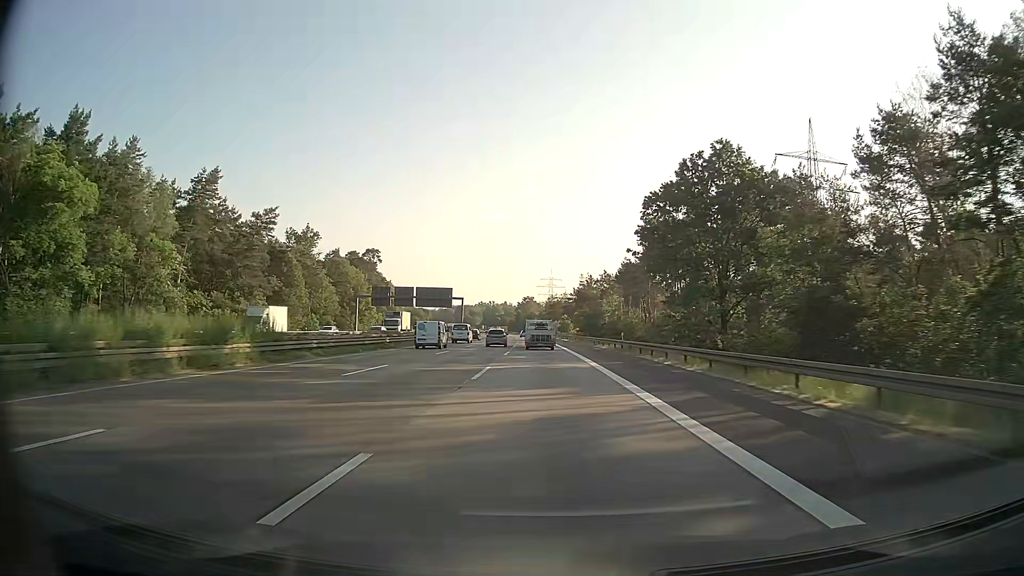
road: motorway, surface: asphalt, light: Day
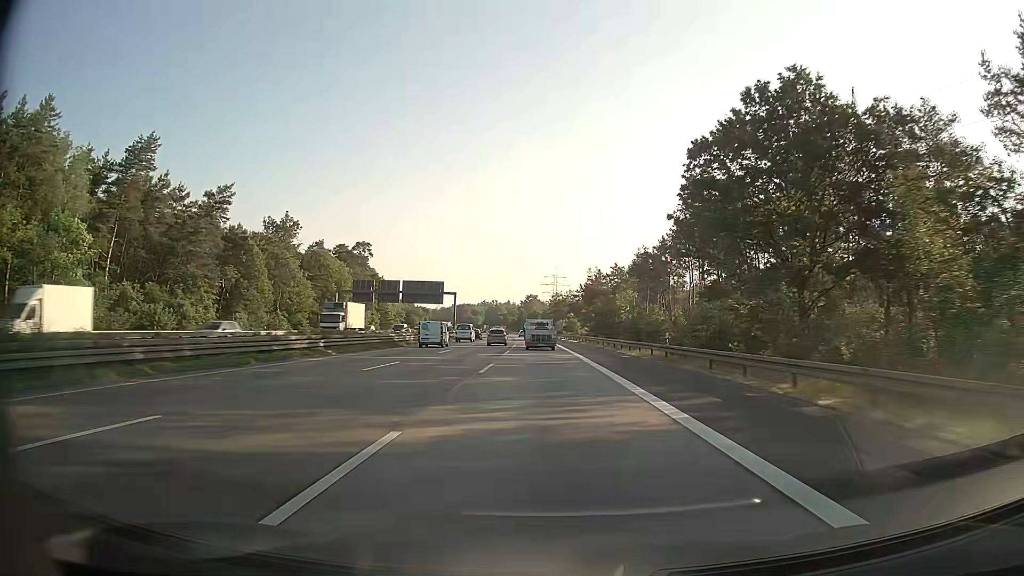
(0.0, +15.9) m; 0°
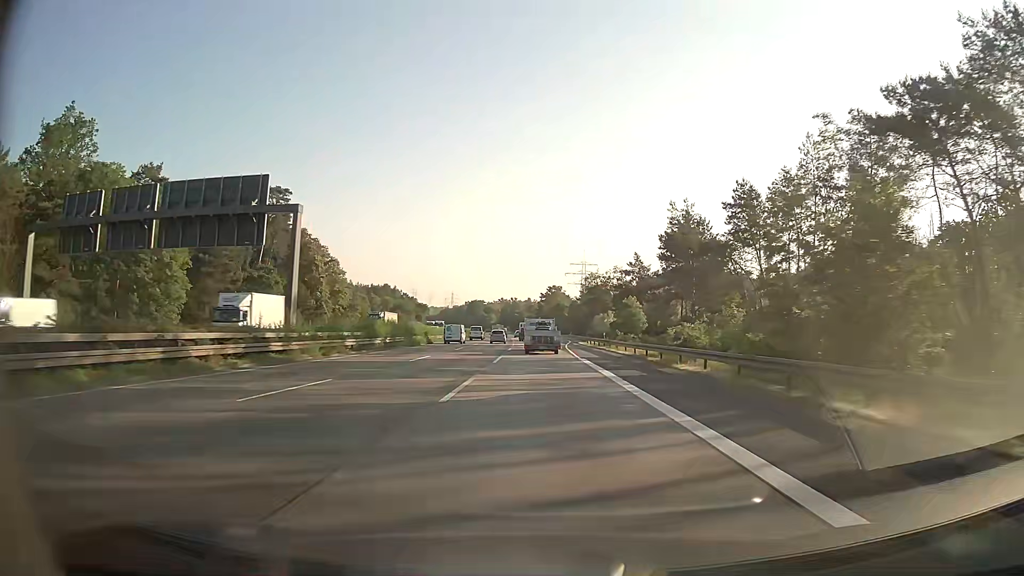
(-1.2, +80.0) m; -2°
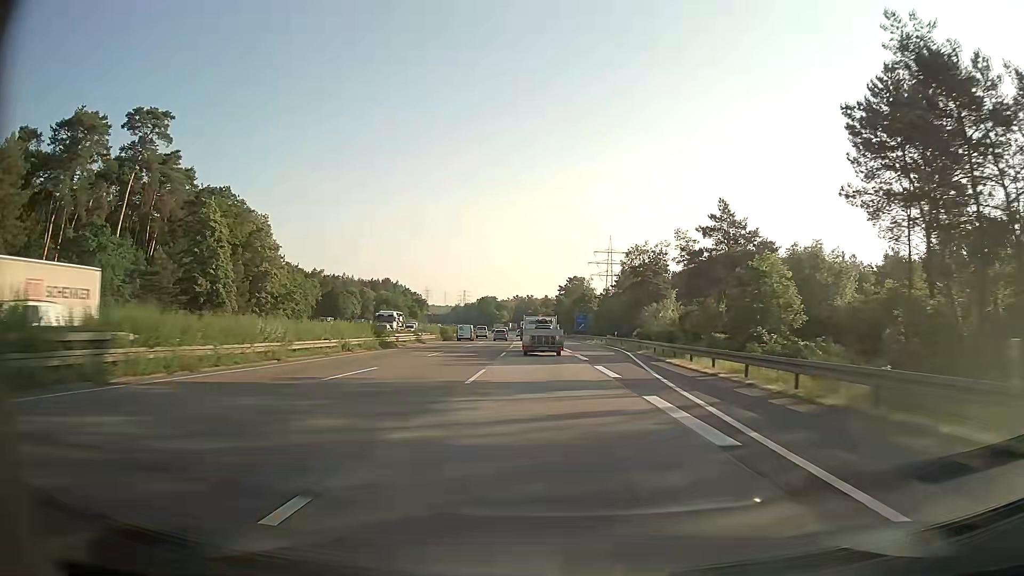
(-0.7, +48.5) m; -1°
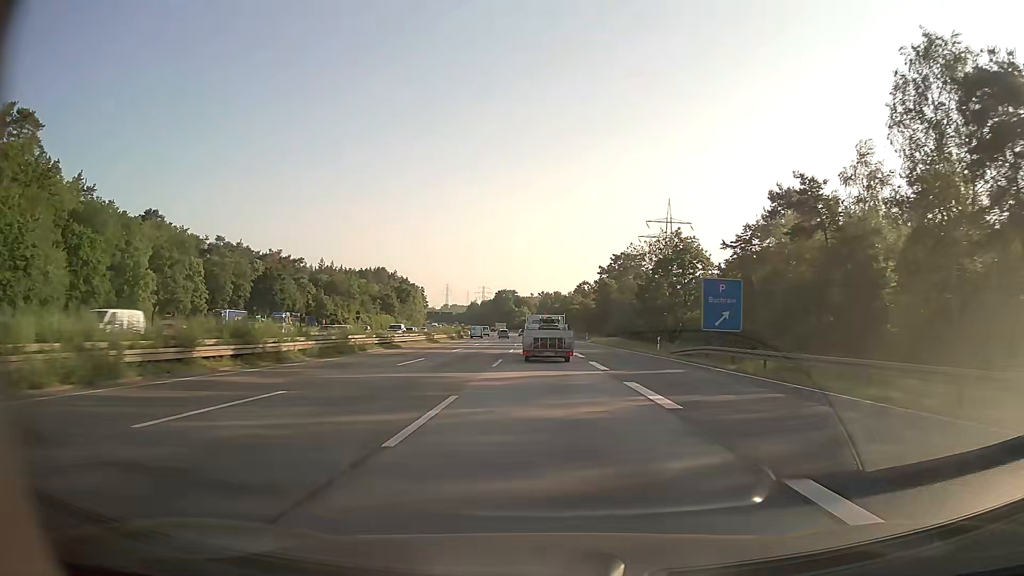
(-1.8, +79.9) m; -2°
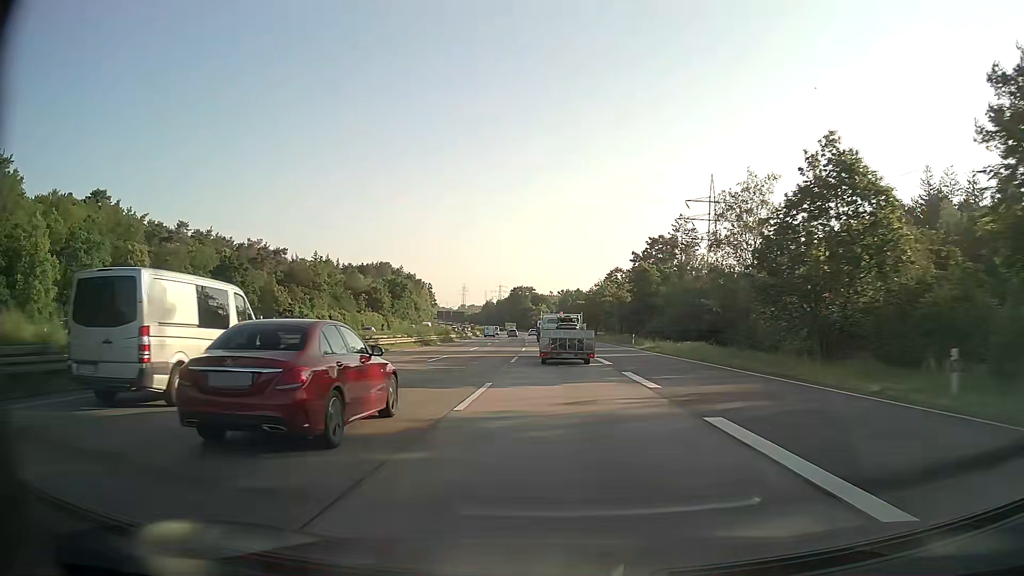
(-0.3, +31.9) m; -1°
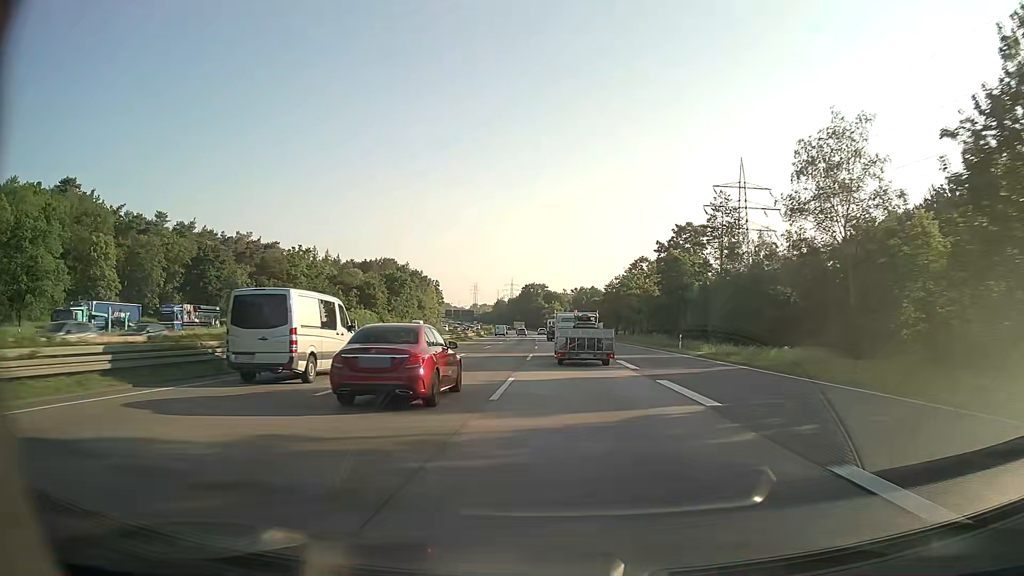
(-0.1, +16.1) m; -1°
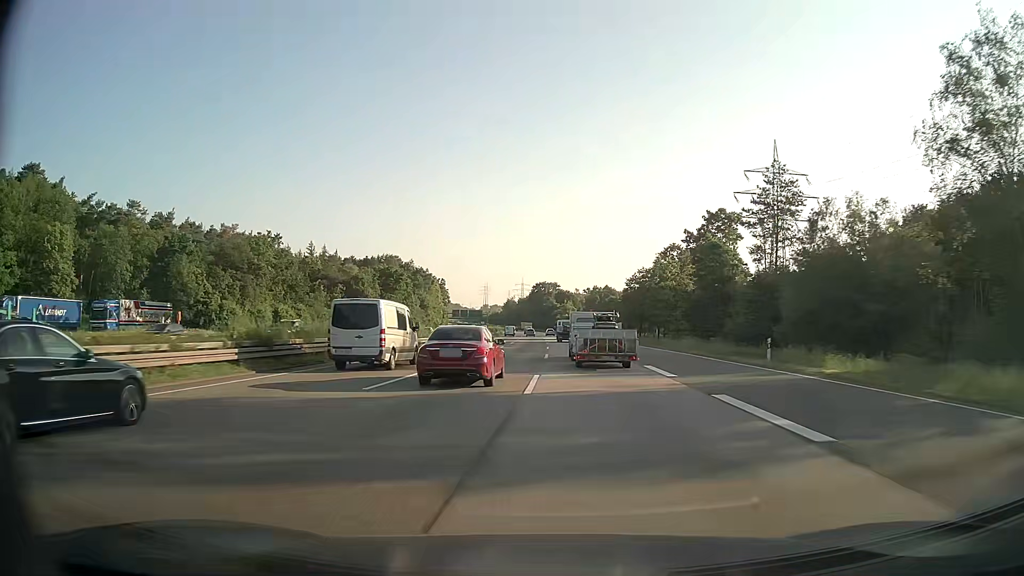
(-0.1, +16.2) m; -1°
(0, +10) (0, +20) (0, +30) (-1, +40) (-1, +50) (-1, +60) (-1, +70) (-2, +80) (-2, +90) (-2, +100) m
